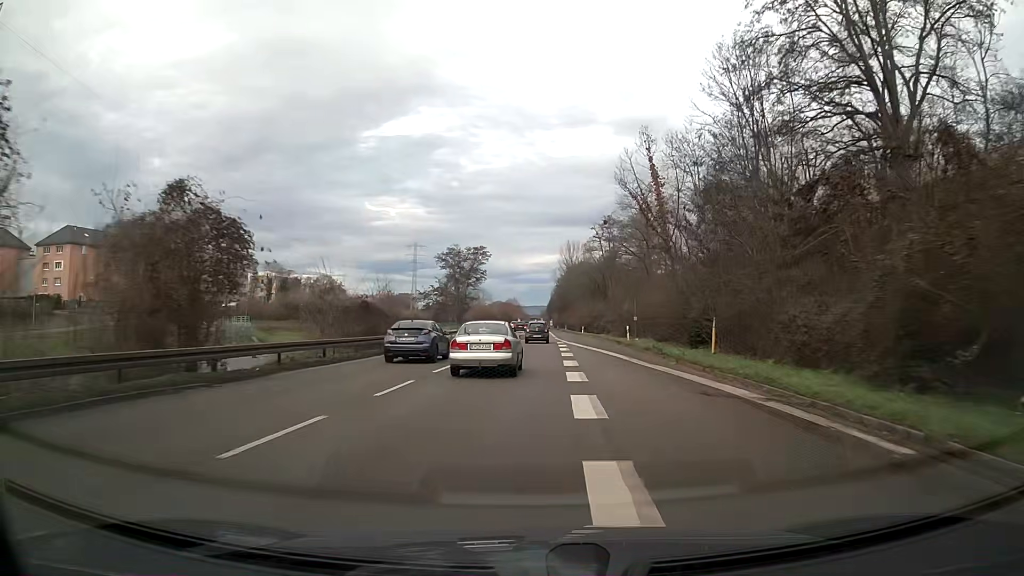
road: trunk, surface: asphalt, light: Day
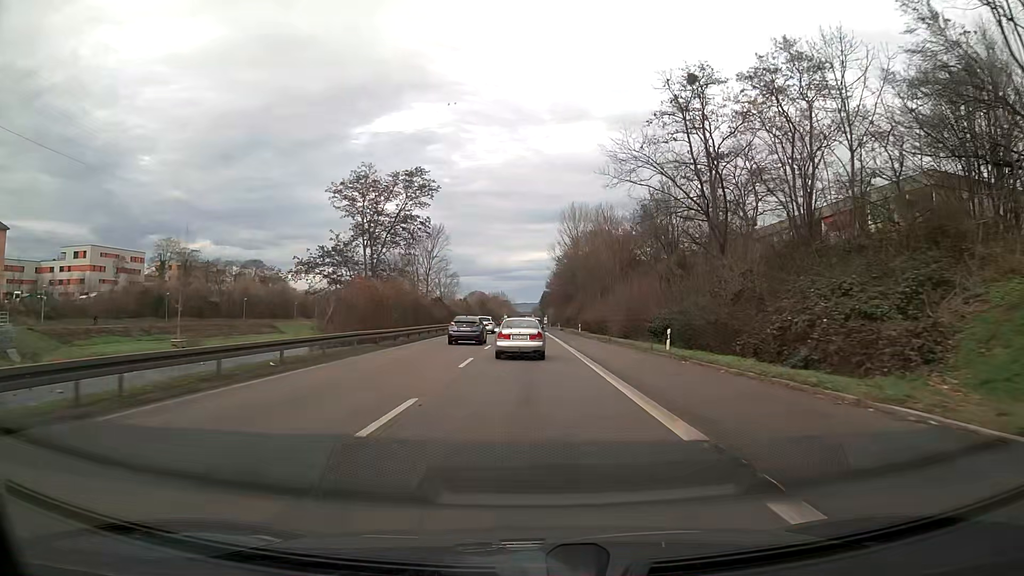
(+0.4, +61.5) m; +1°
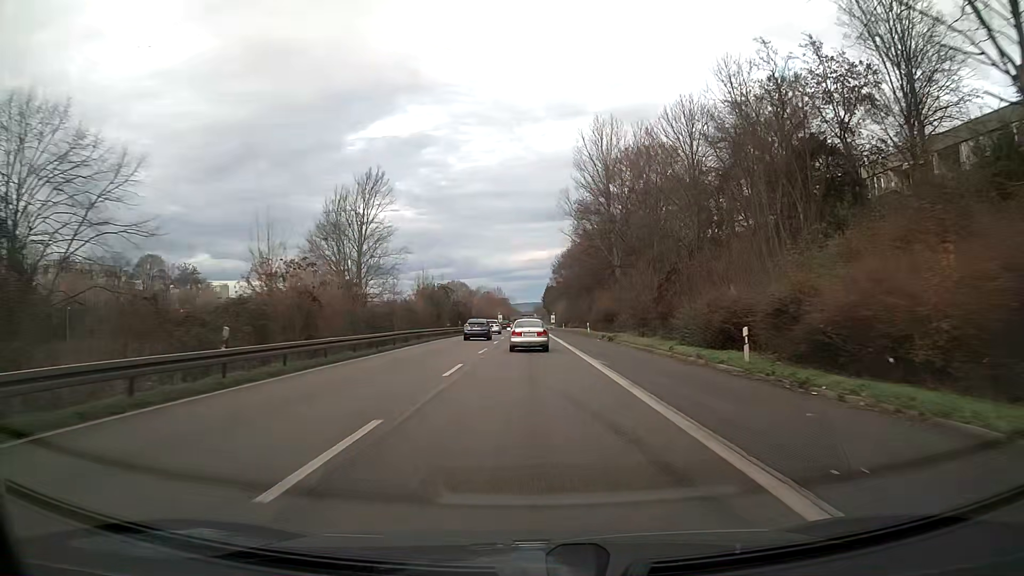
(-0.1, +59.9) m; 0°
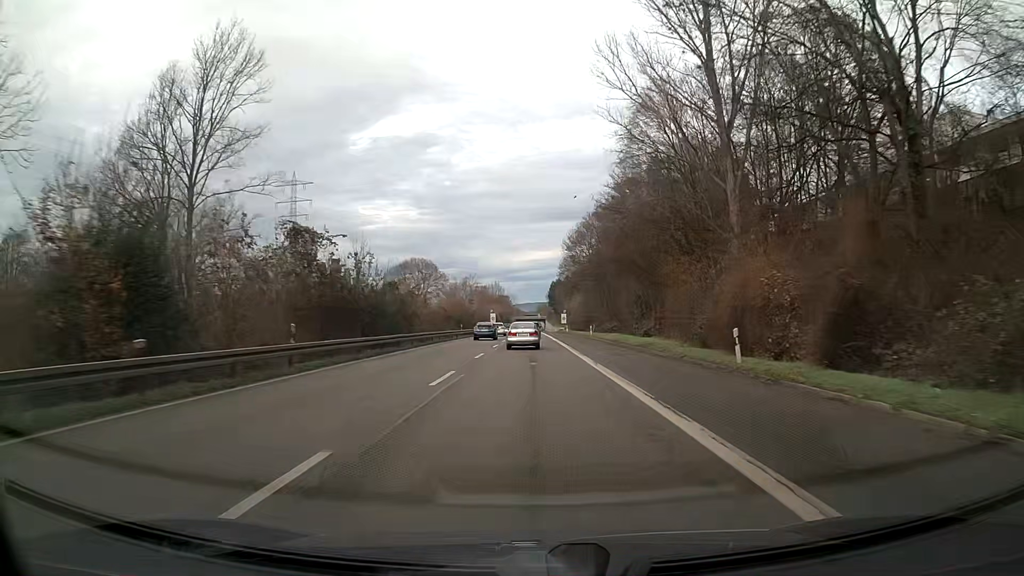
(-0.2, +48.1) m; 0°
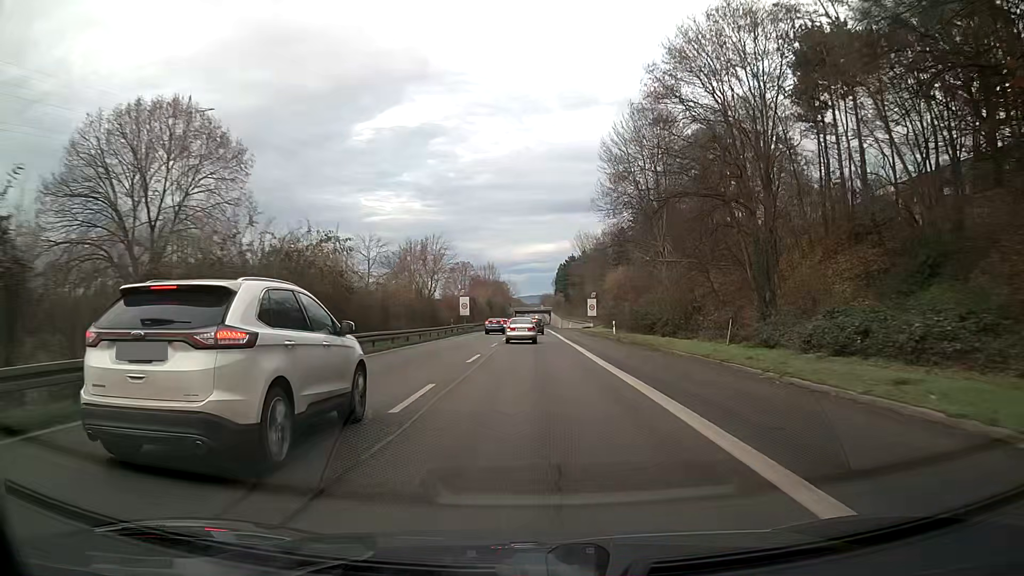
(+0.1, +62.7) m; 0°
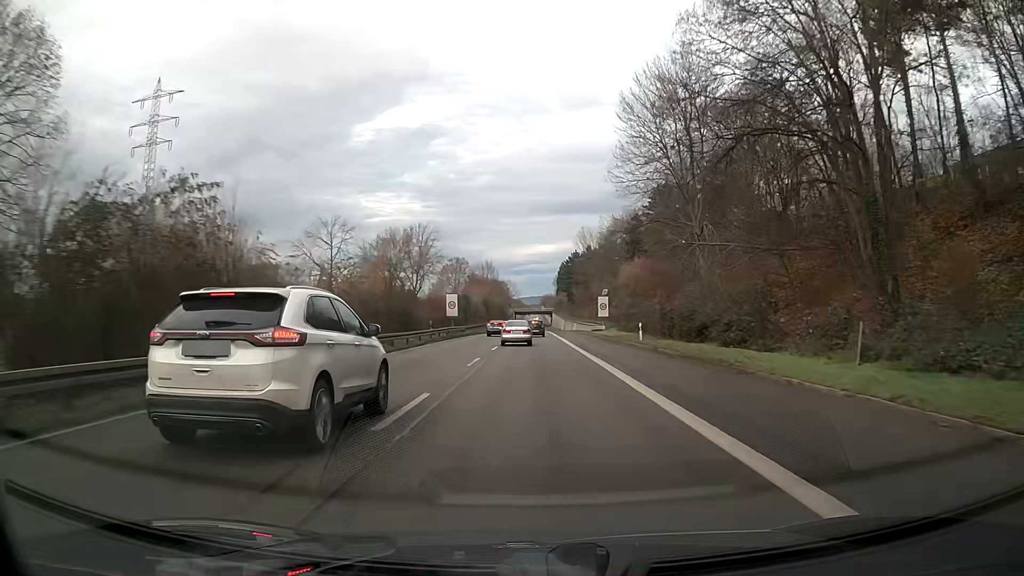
(0.0, +12.4) m; 0°
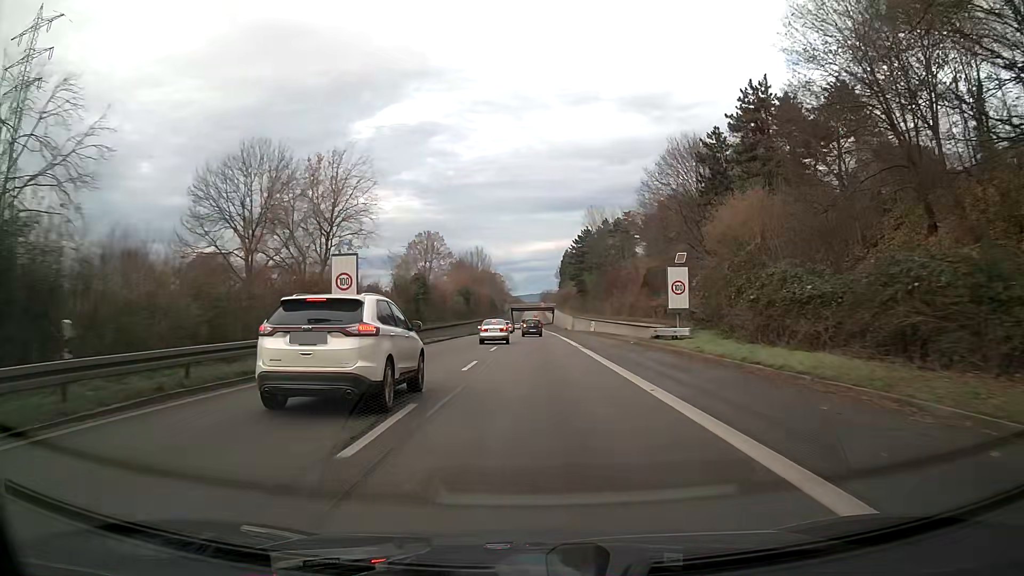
(0.0, +36.2) m; 0°
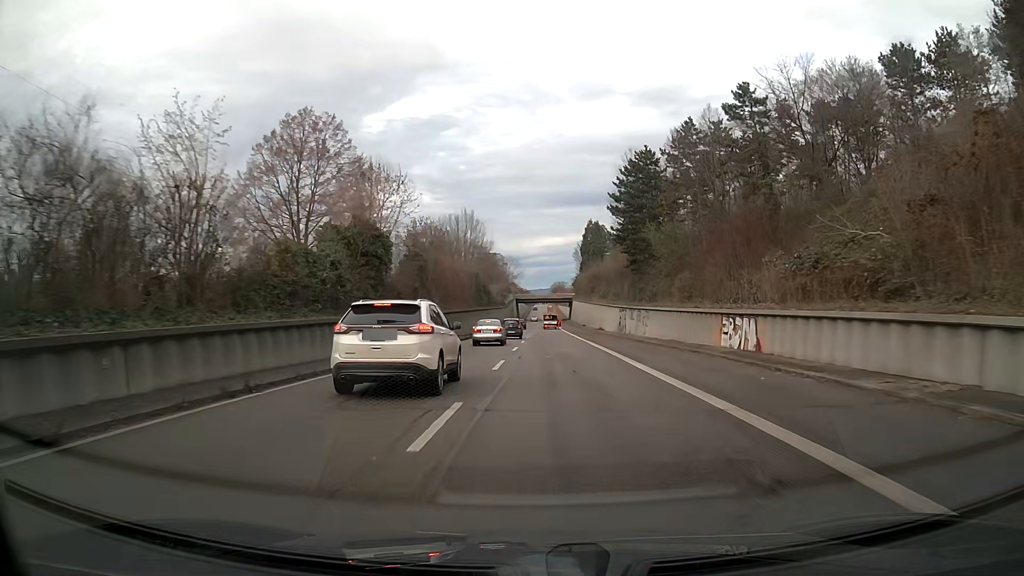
(-0.4, +56.5) m; -1°
(0, +10) (0, +20) (0, +30) (0, +40) (-1, +50) (-1, +60) (-1, +70) (-1, +80) (-1, +90) (-1, +100) m
